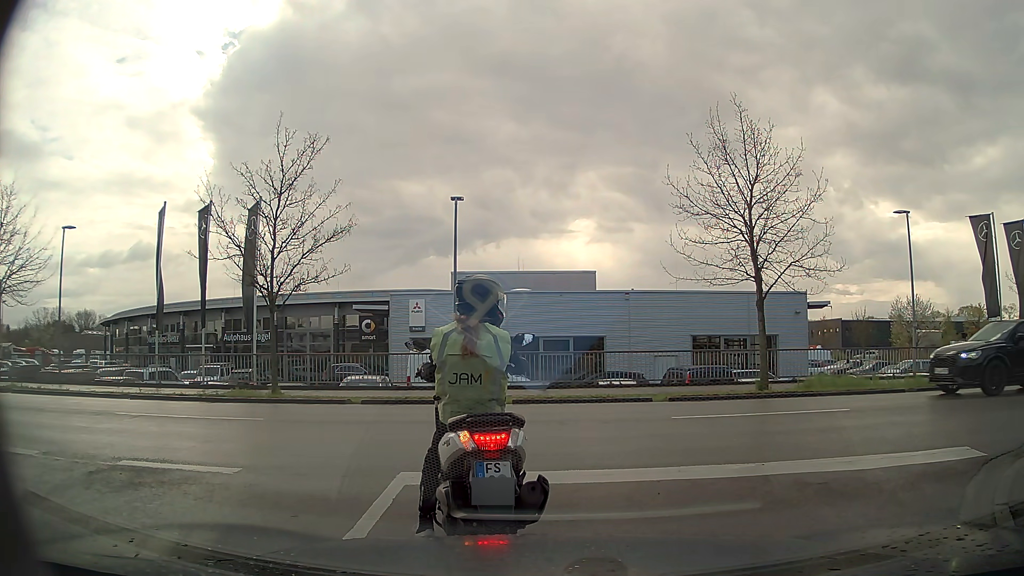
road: residential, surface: asphalt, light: Day
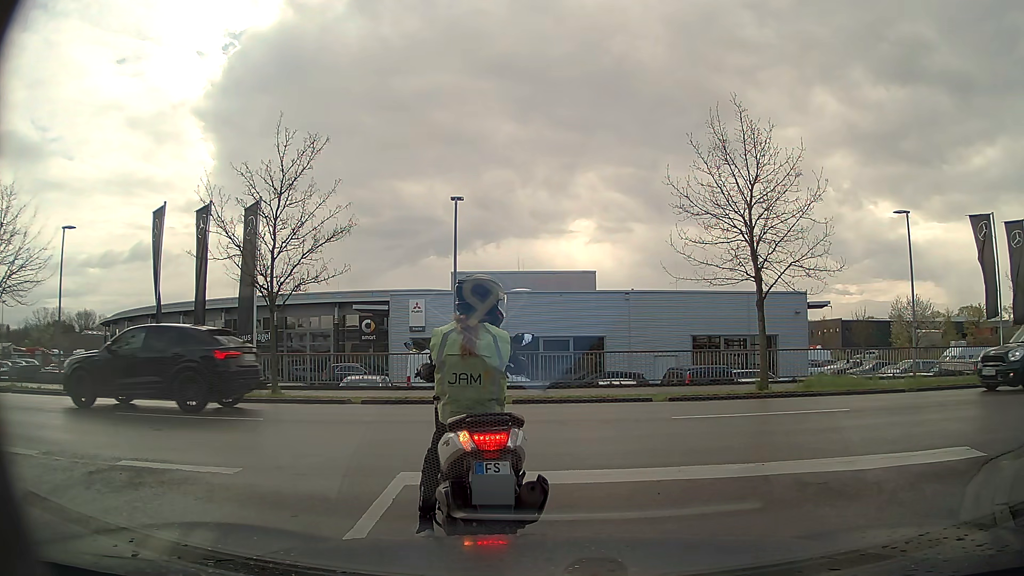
(0.0, 0.0) m; 0°
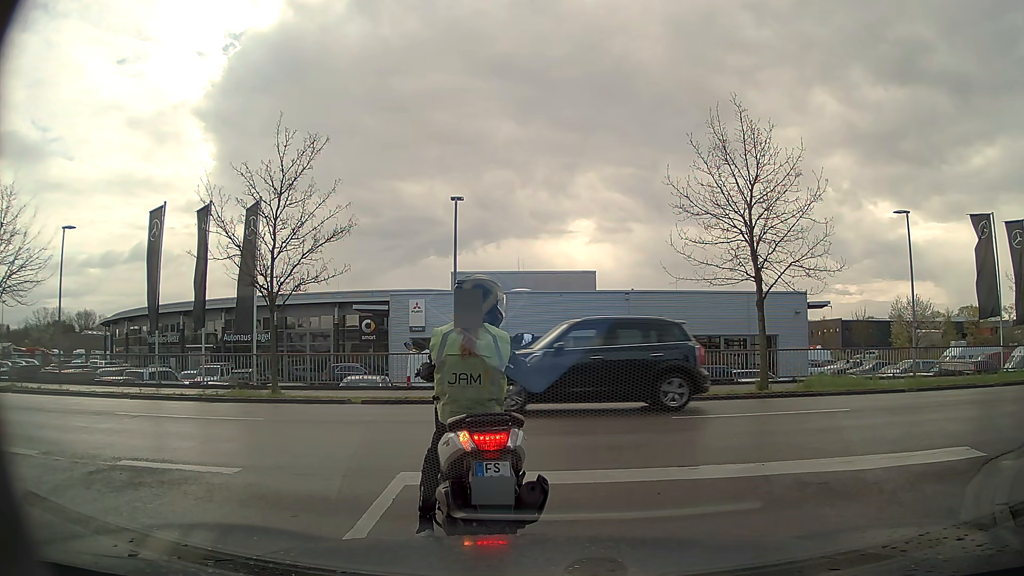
(0.0, 0.0) m; 0°
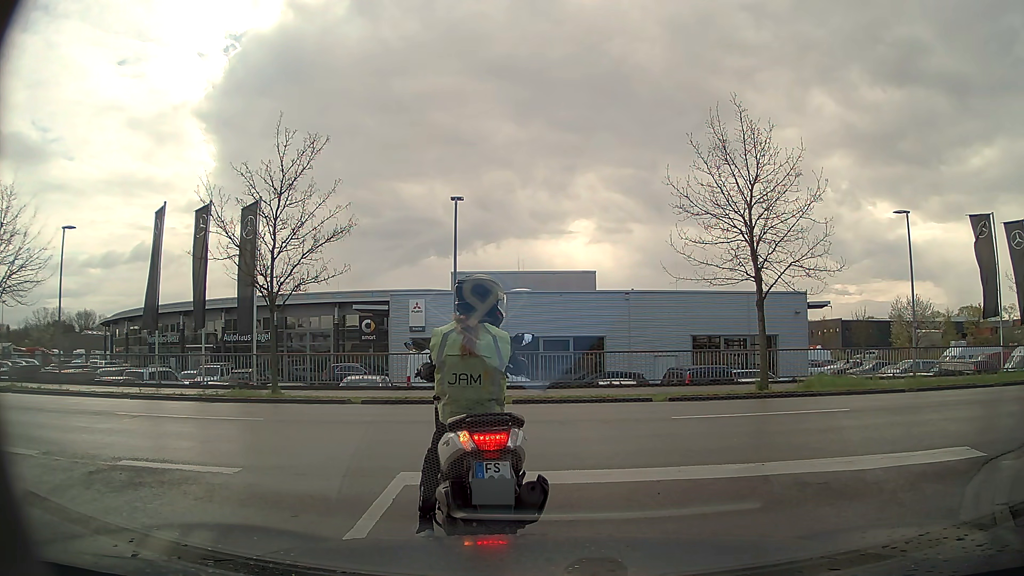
(0.0, 0.0) m; 0°
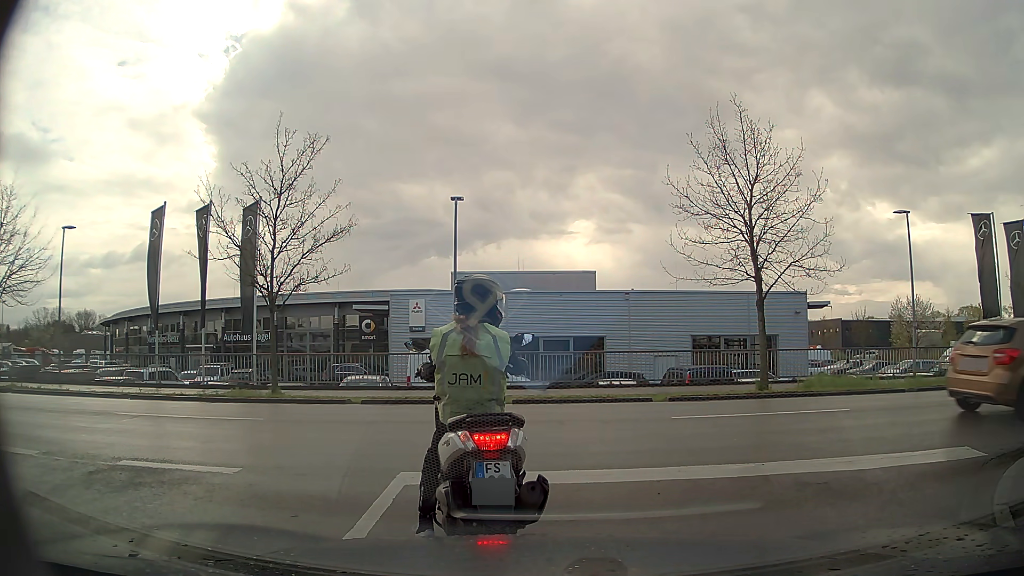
(0.0, 0.0) m; 0°
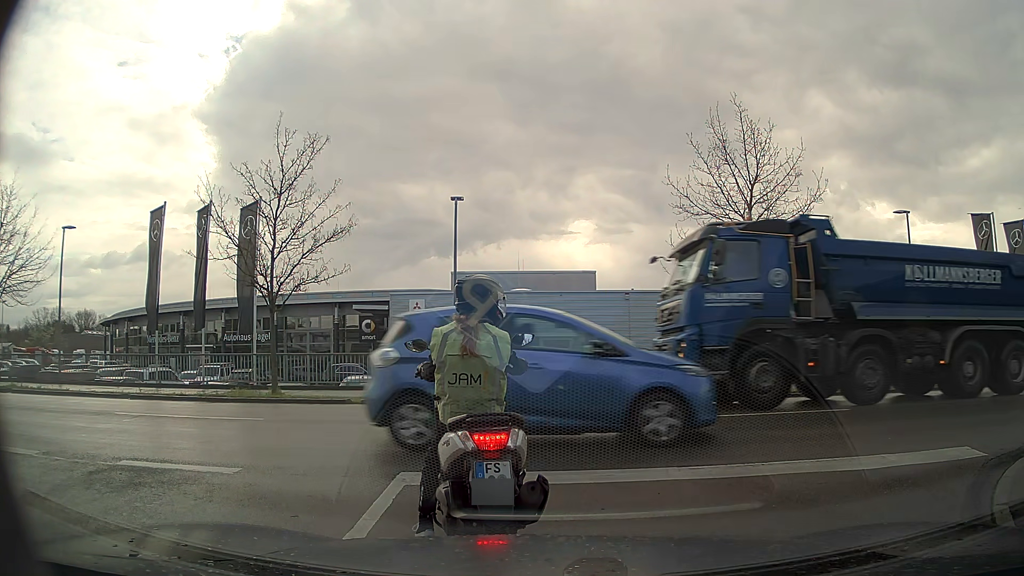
(0.0, 0.0) m; 0°
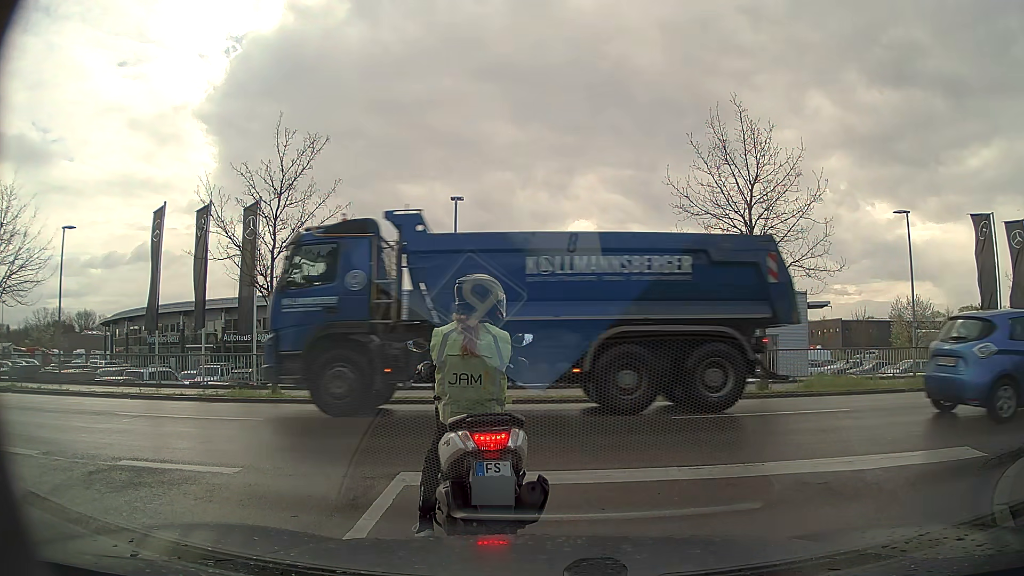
(0.0, 0.0) m; 0°
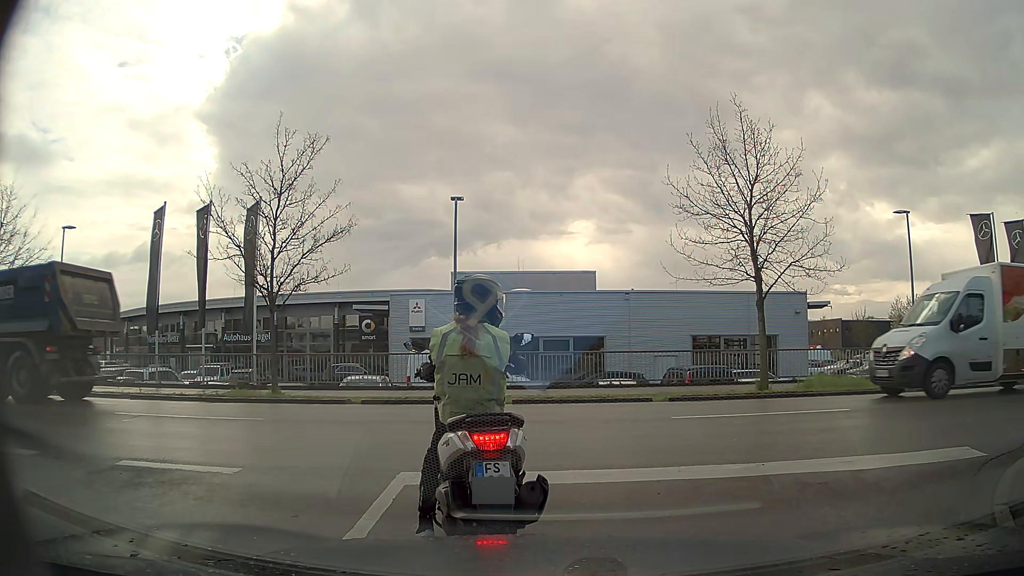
(0.0, 0.0) m; 0°
